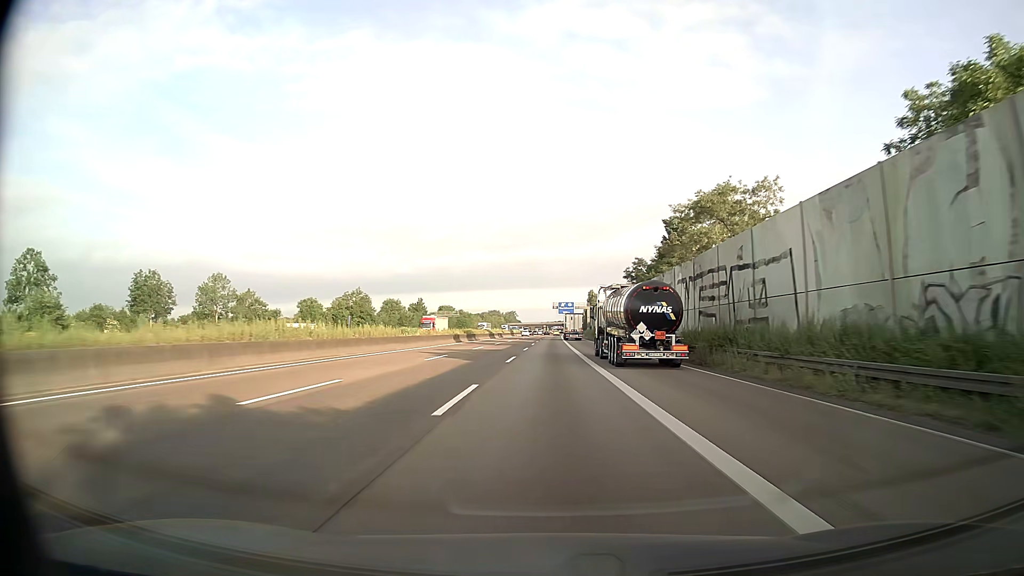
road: motorway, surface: asphalt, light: Day
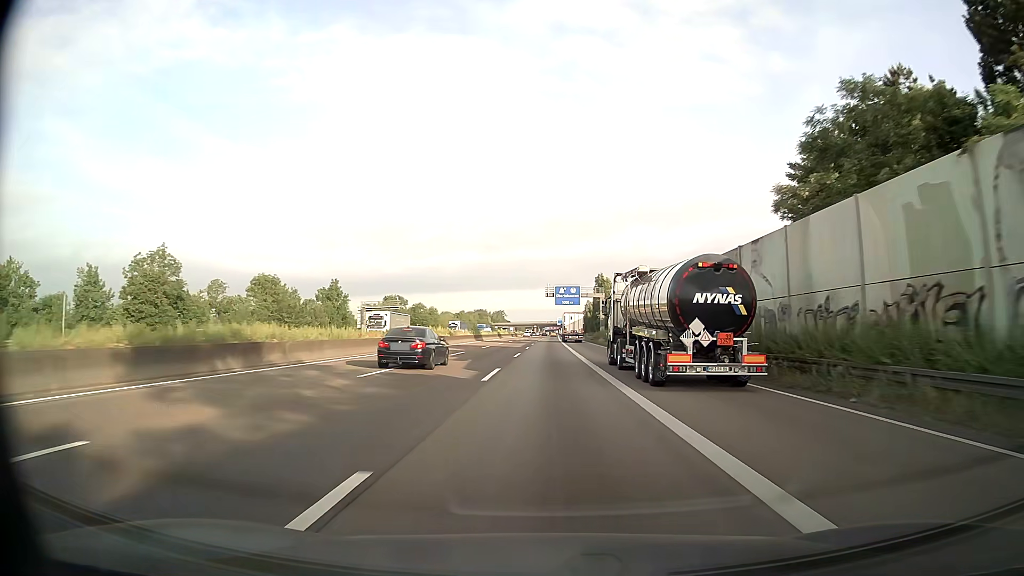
(+0.5, +64.6) m; +1°
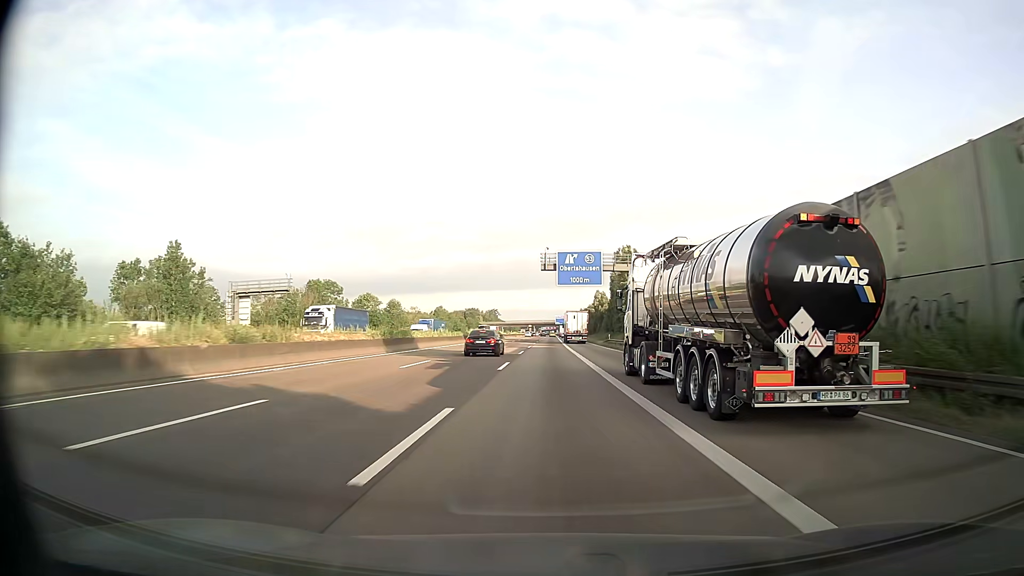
(0.0, +48.5) m; 0°
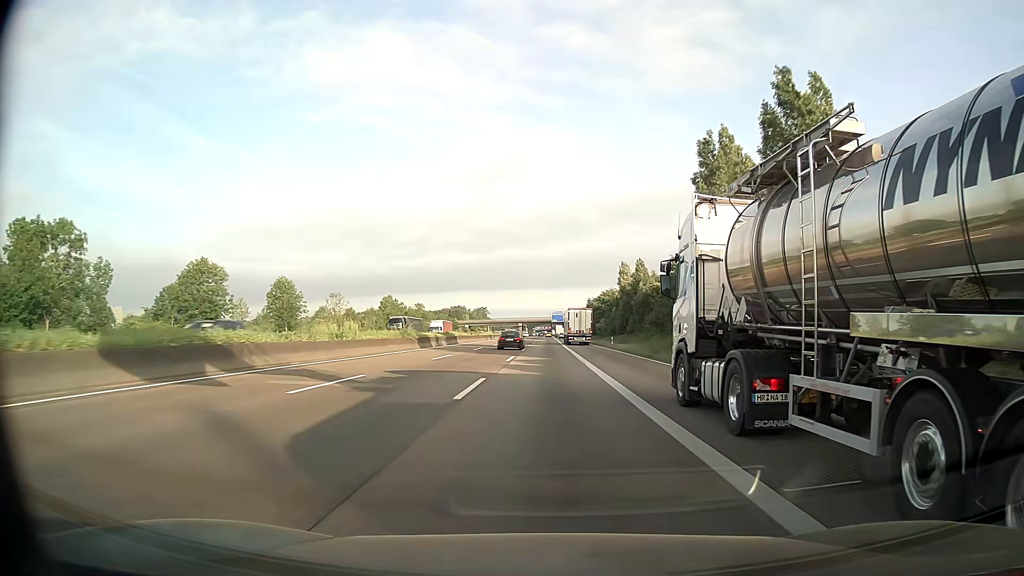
(+0.3, +64.7) m; 0°
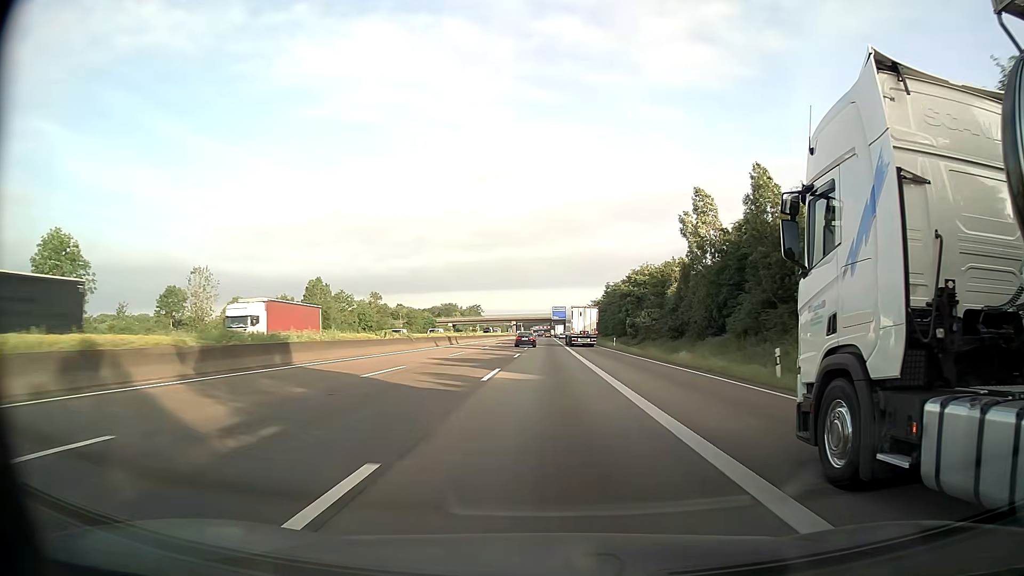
(0.0, +48.5) m; 0°
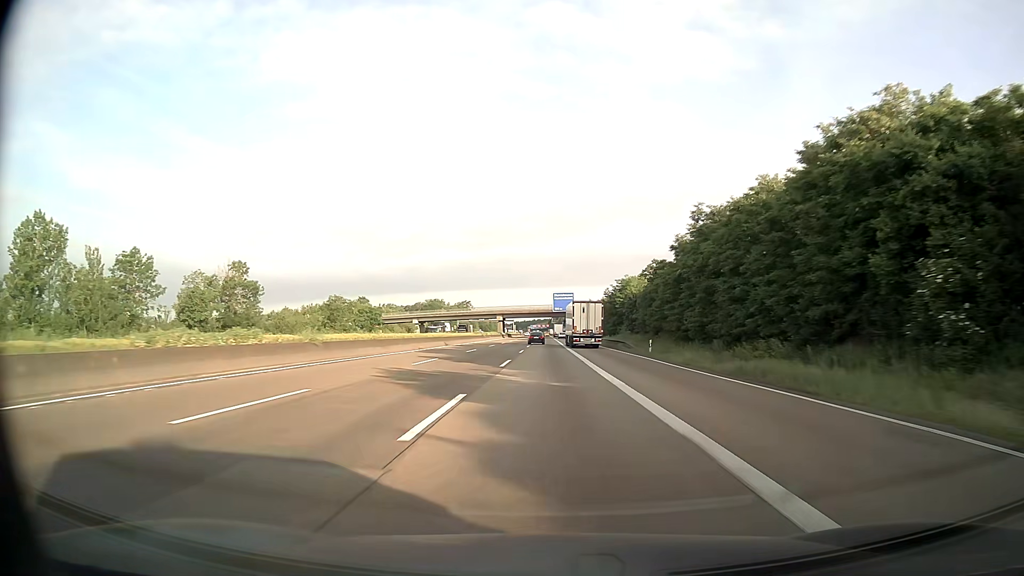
(+0.2, +64.6) m; 0°
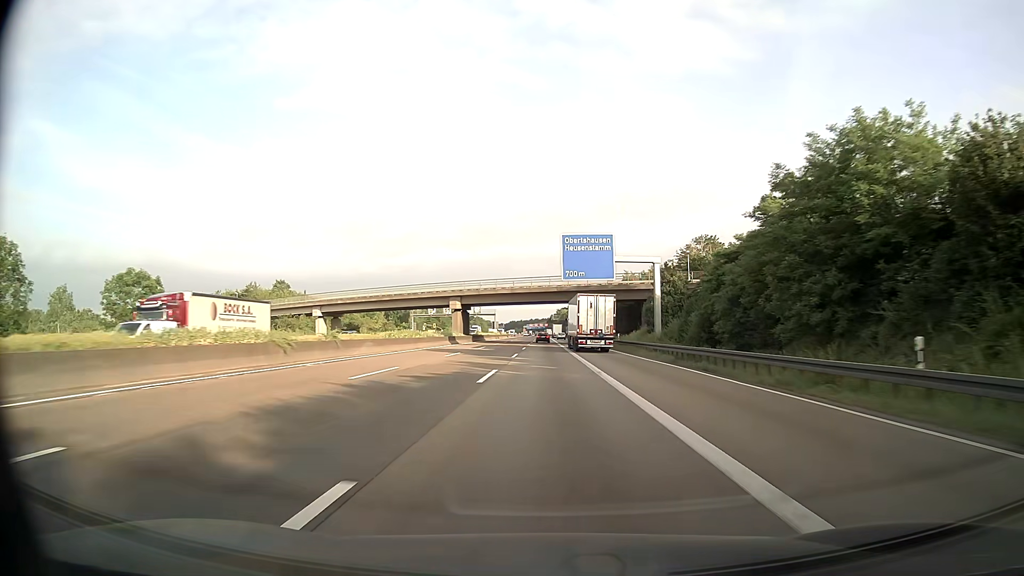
(+0.2, +80.8) m; 0°
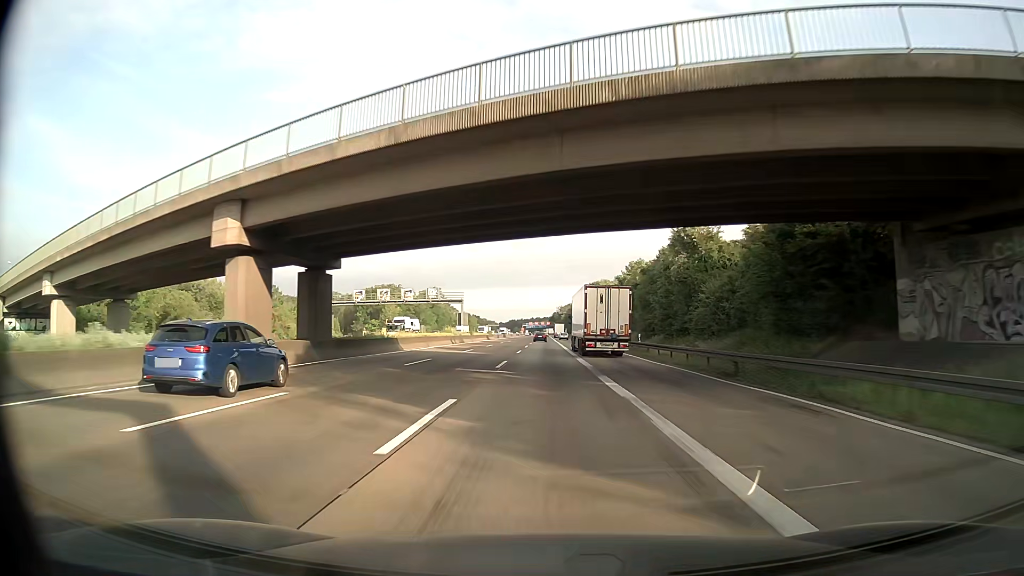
(-0.1, +64.7) m; 0°
(0, +10) (0, +20) (0, +30) (0, +40) (0, +50) (0, +60) (0, +70) (0, +80) (0, +90) (0, +100) m
